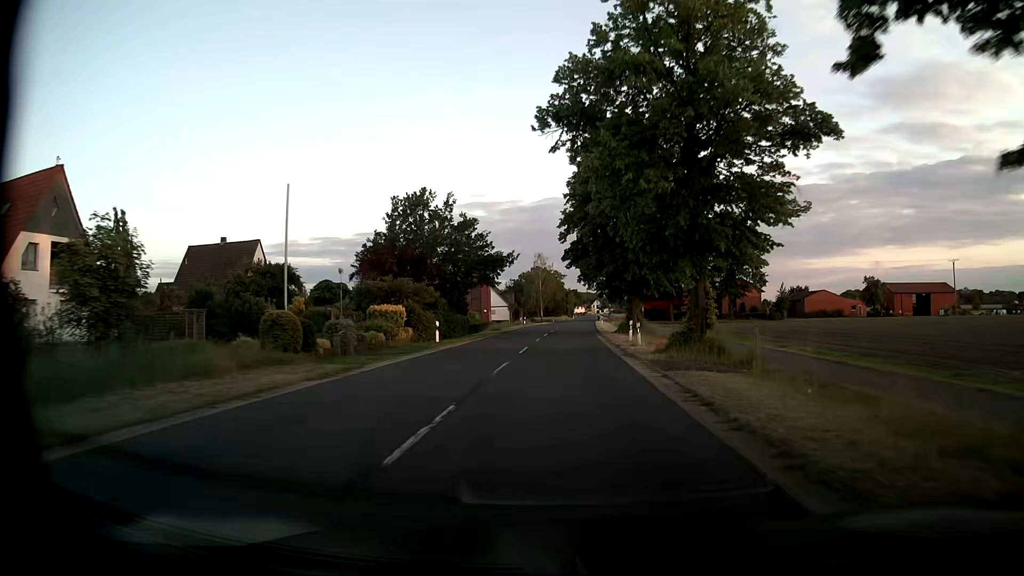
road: secondary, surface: asphalt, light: Day
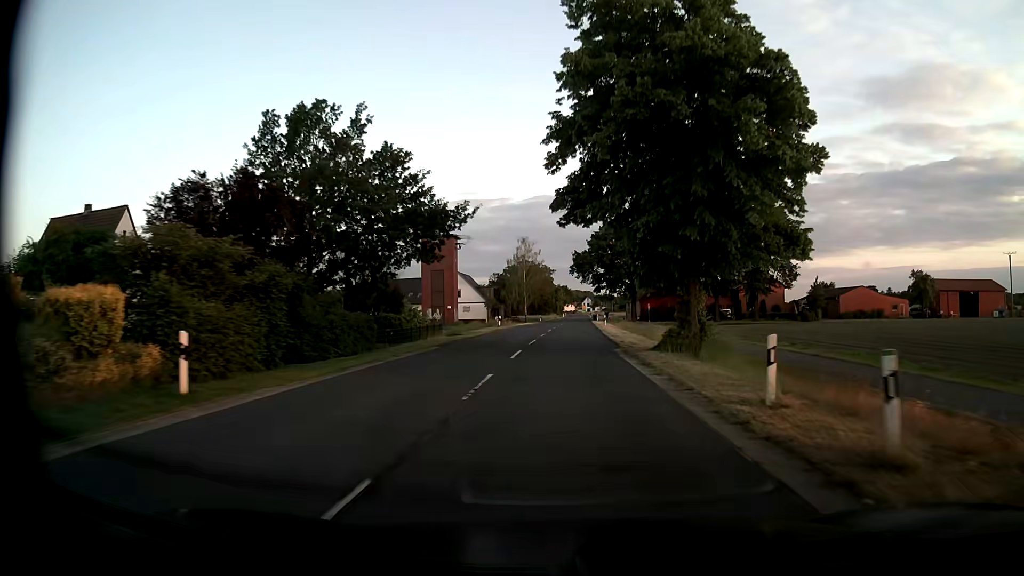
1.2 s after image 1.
(+0.4, +22.2) m; +2°
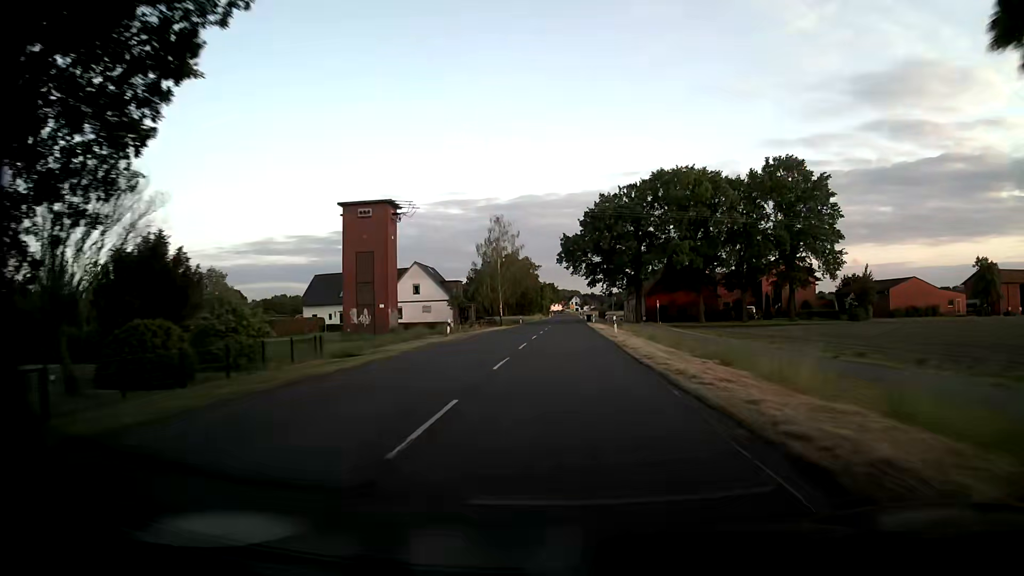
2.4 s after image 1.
(+0.2, +22.3) m; +1°
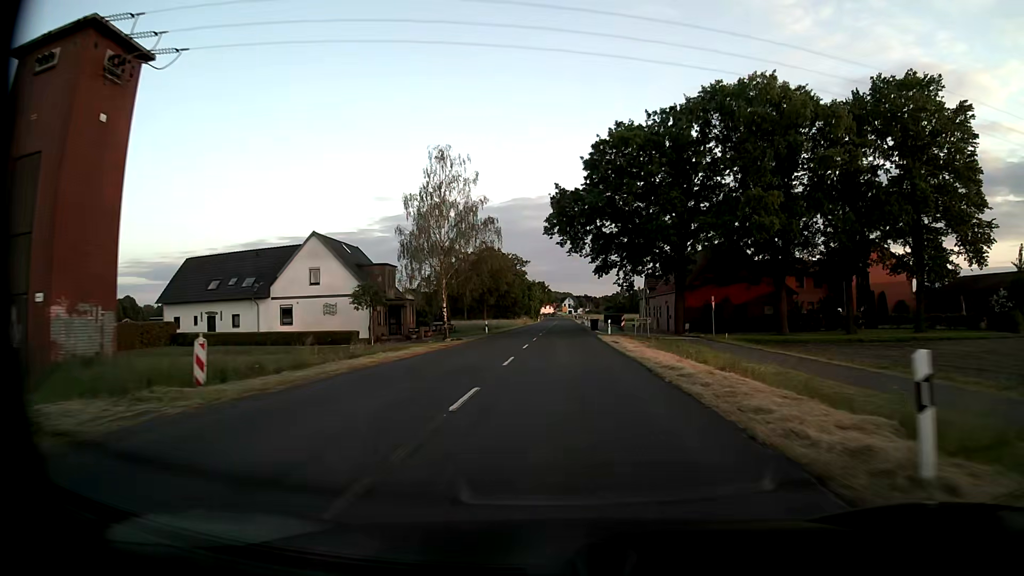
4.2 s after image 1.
(+0.4, +33.4) m; +1°
(0, +10) (0, +20) (0, +30) (0, +40) (0, +50) (0, +60) (+1, +70) (+1, +80) (+1, +90) (+1, +100) m
